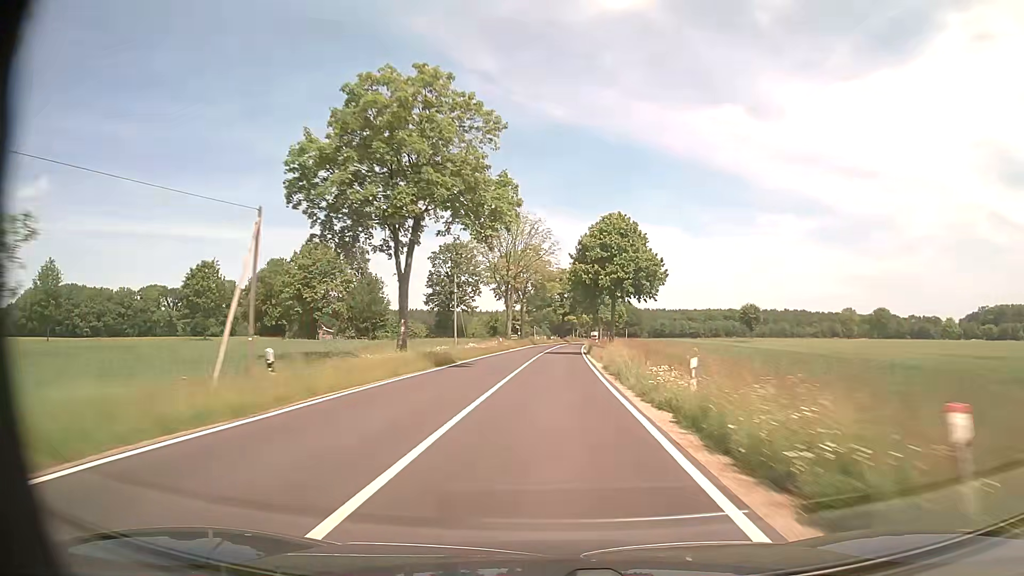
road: tertiary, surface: asphalt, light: Day
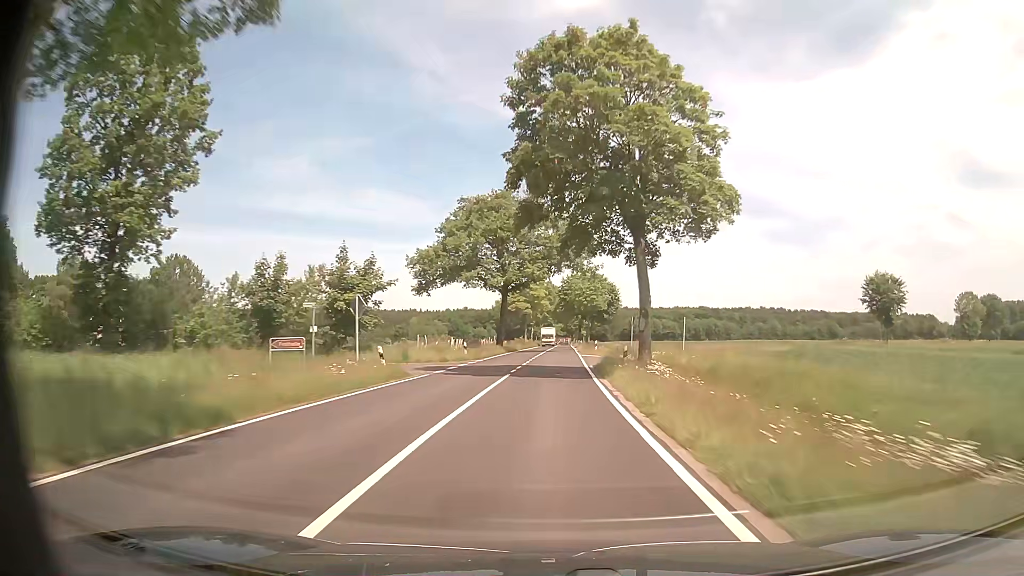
(+2.8, +79.0) m; +4°
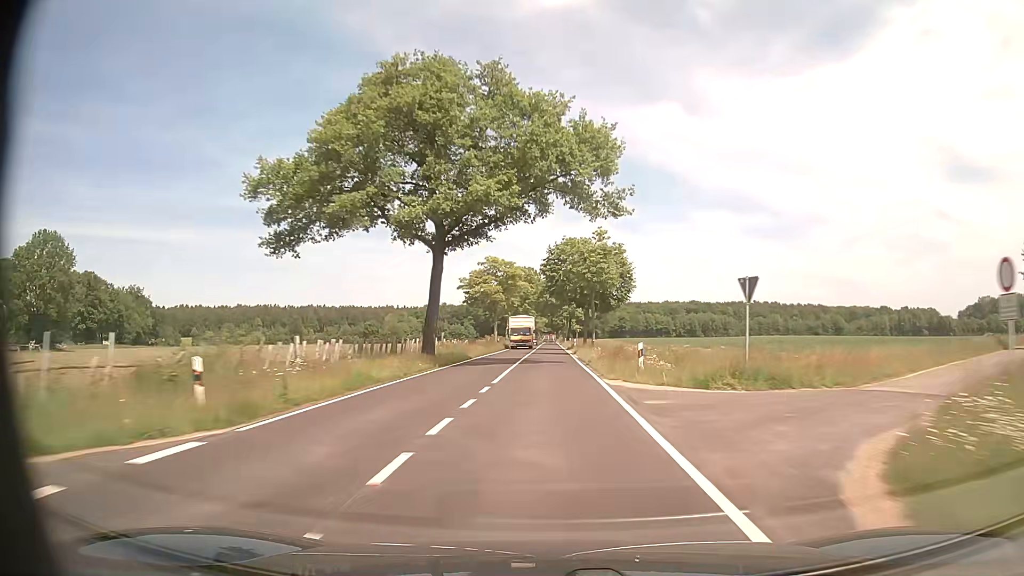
(+0.5, +31.6) m; +1°
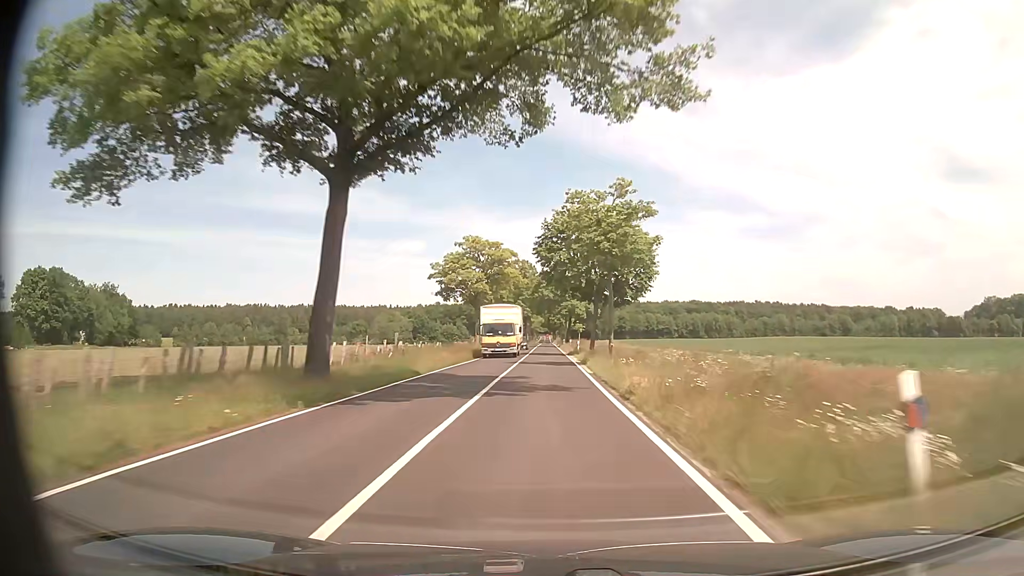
(+0.1, +15.8) m; 0°
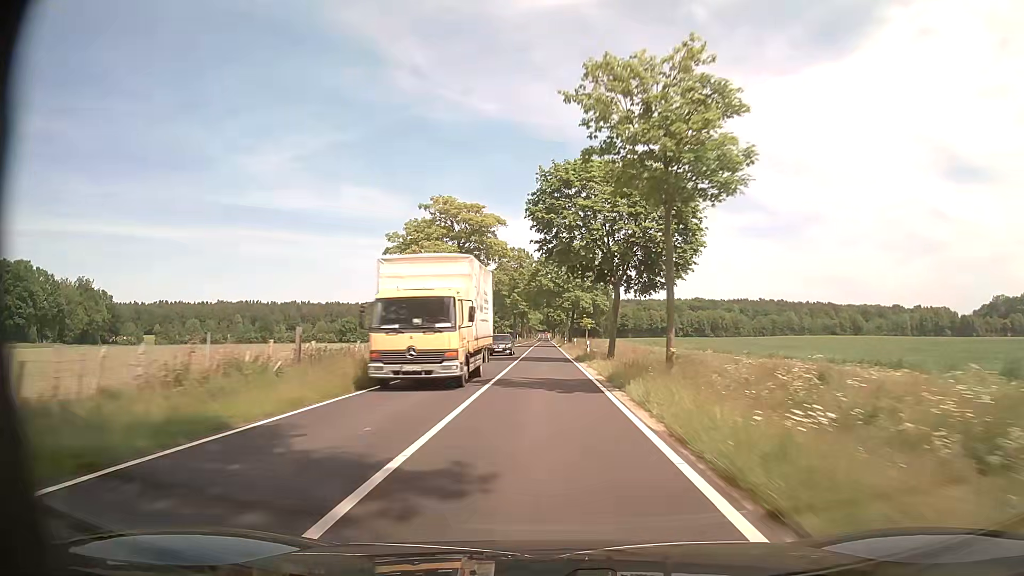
(0.0, +15.8) m; 0°
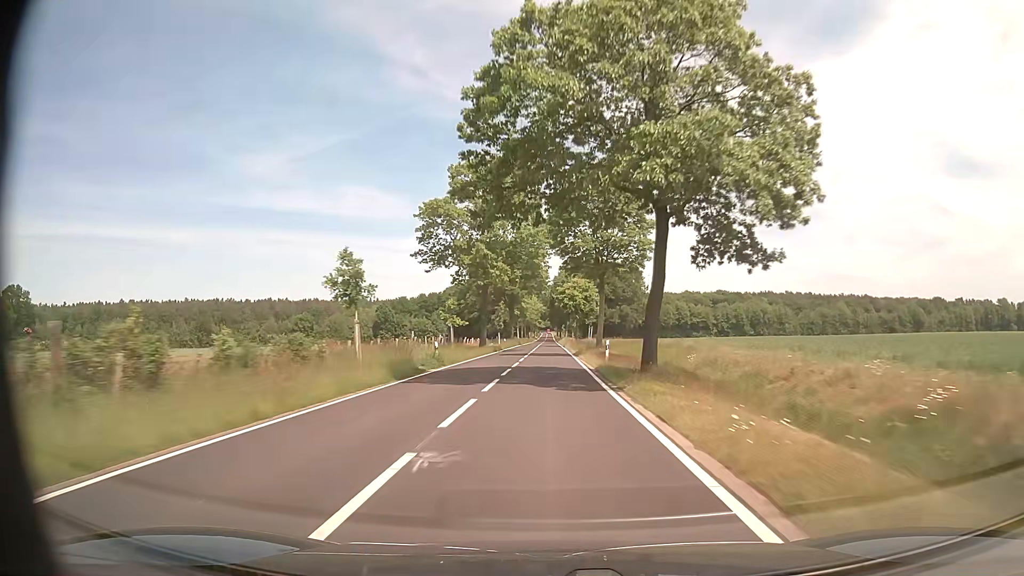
(-0.2, +63.2) m; -1°
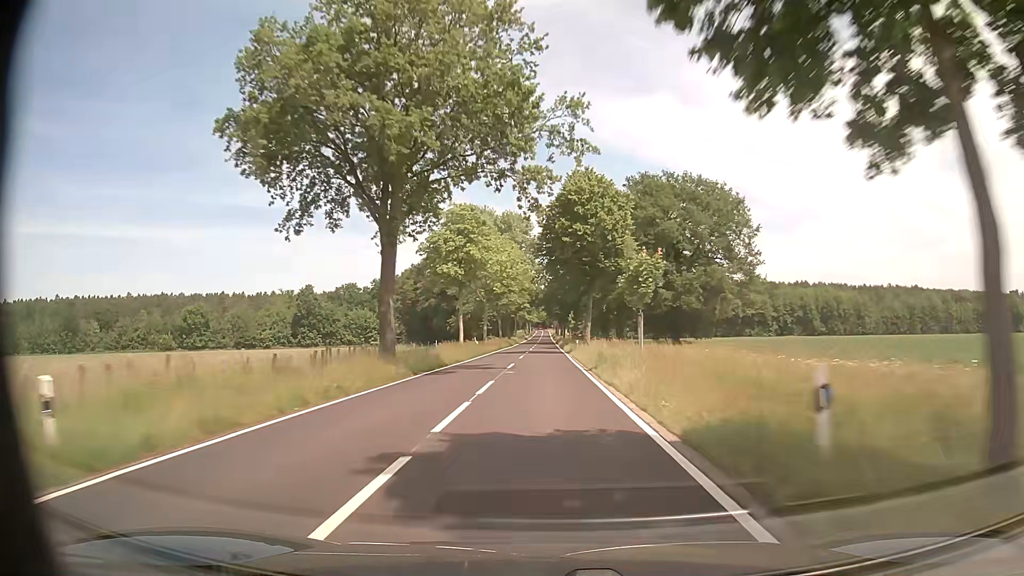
(+0.6, +79.1) m; +1°
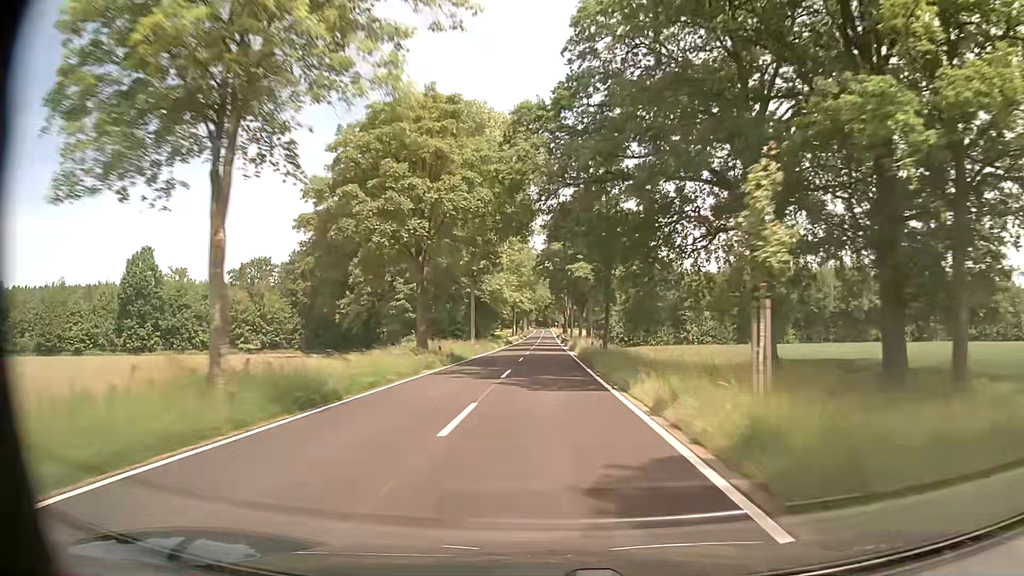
(-0.3, +79.3) m; 0°
(0, +10) (0, +20) (0, +30) (0, +40) (0, +50) (0, +60) (0, +70) (0, +80) (0, +90) (0, +100) m
